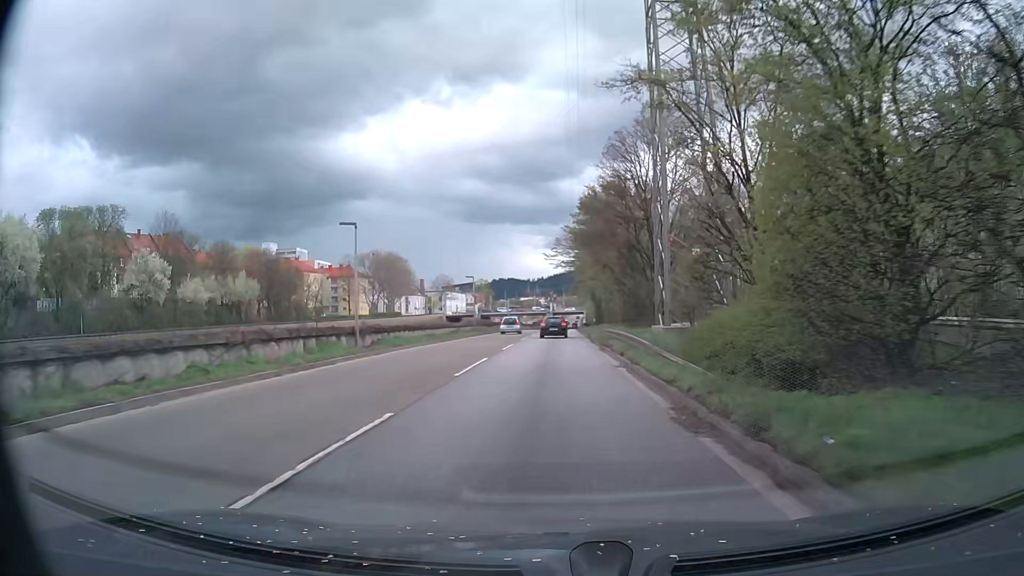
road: trunk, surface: asphalt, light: Day
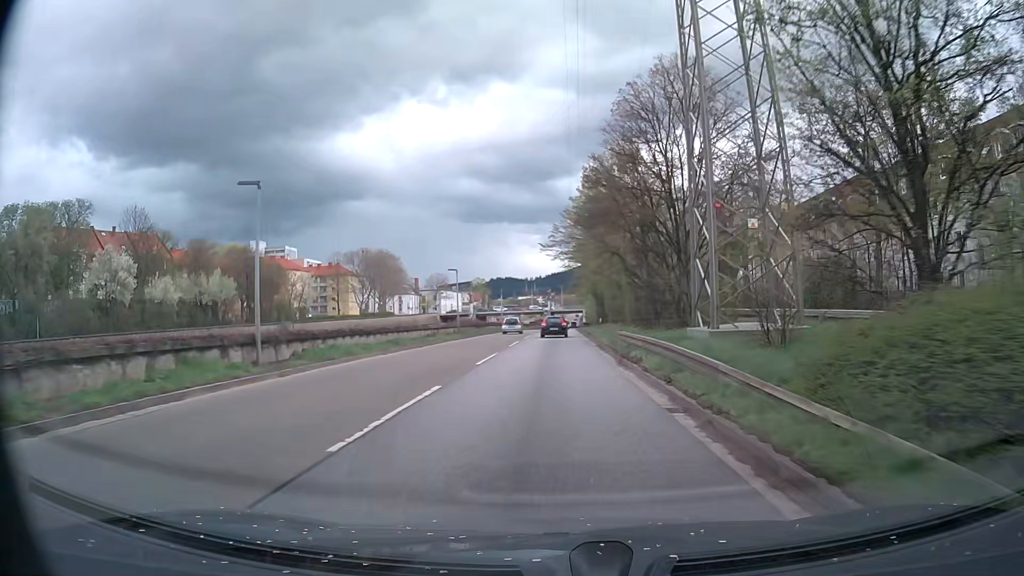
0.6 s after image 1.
(0.0, +8.4) m; 0°
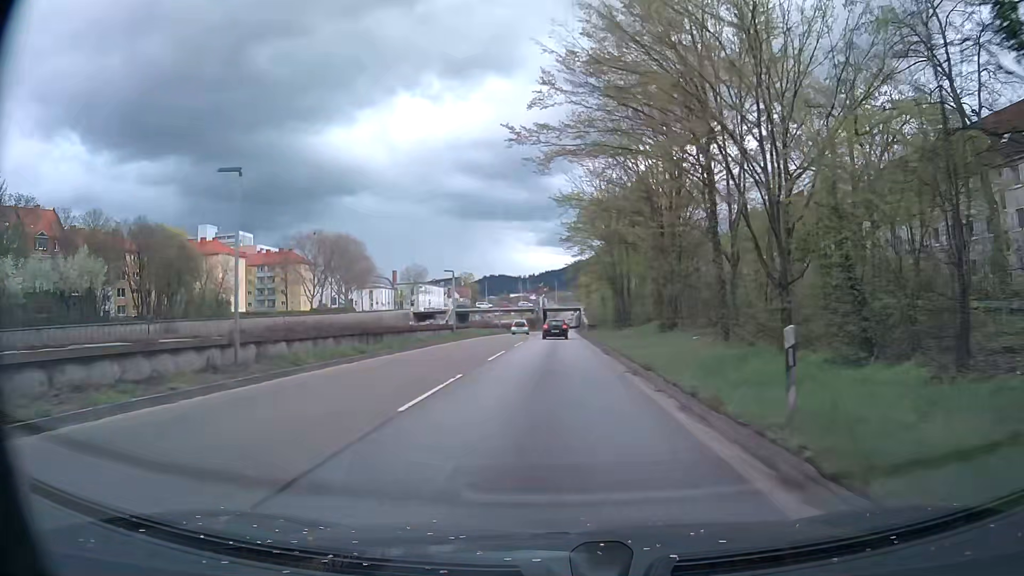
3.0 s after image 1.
(+0.4, +33.3) m; +1°
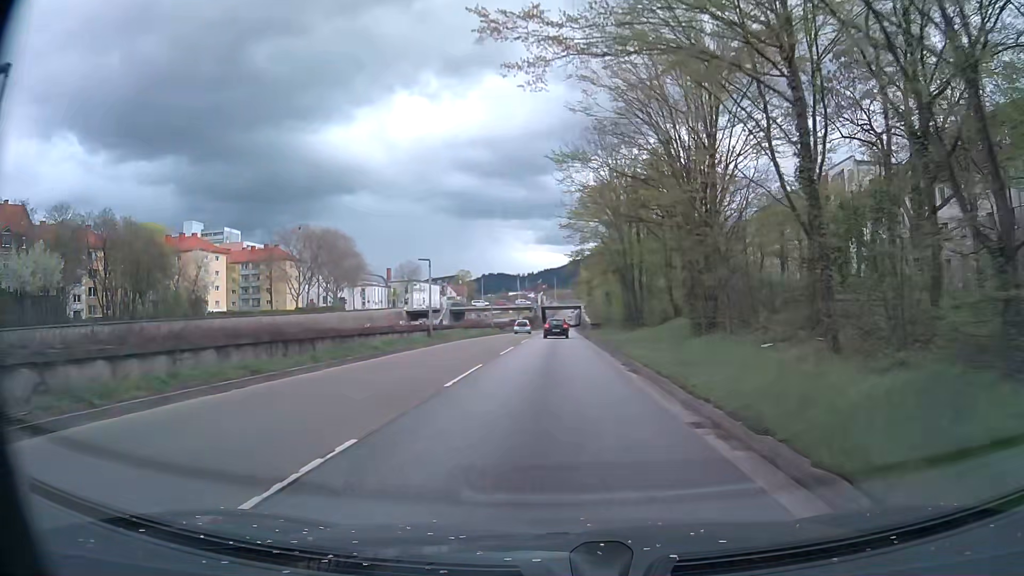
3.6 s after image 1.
(0.0, +8.3) m; 0°
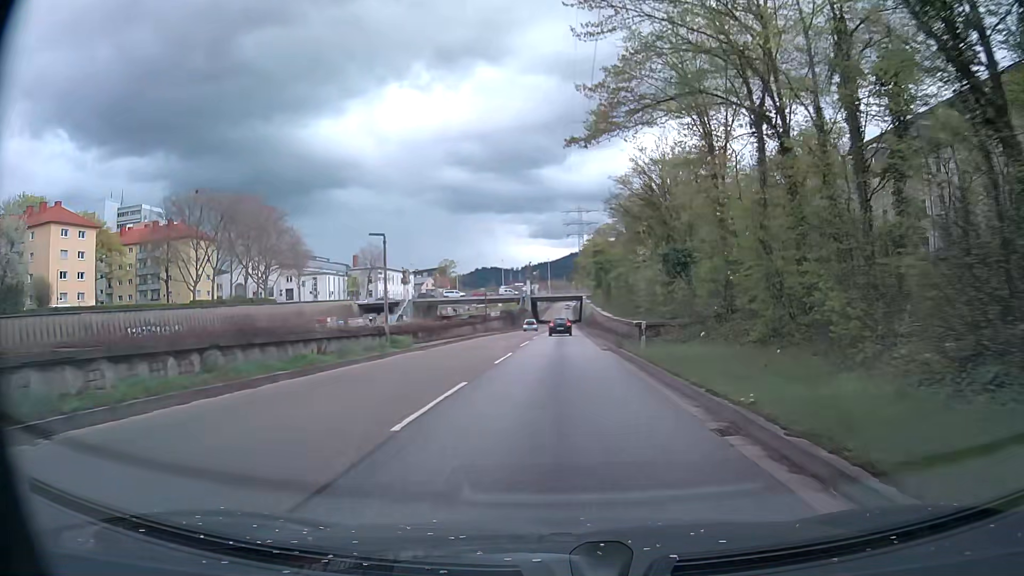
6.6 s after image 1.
(+0.4, +41.3) m; +1°
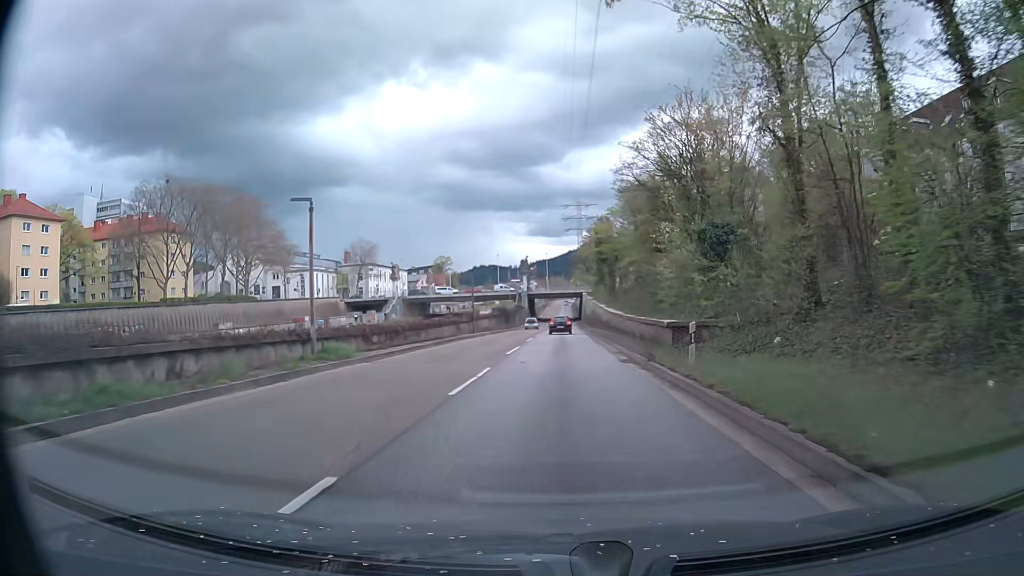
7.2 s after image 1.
(0.0, +8.3) m; 0°
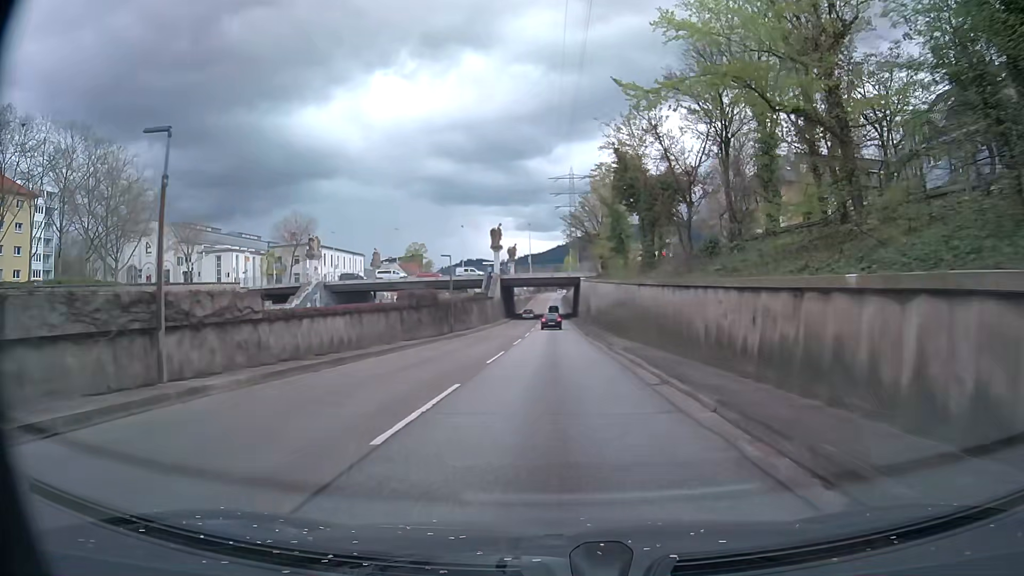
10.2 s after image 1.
(+0.5, +40.8) m; 0°
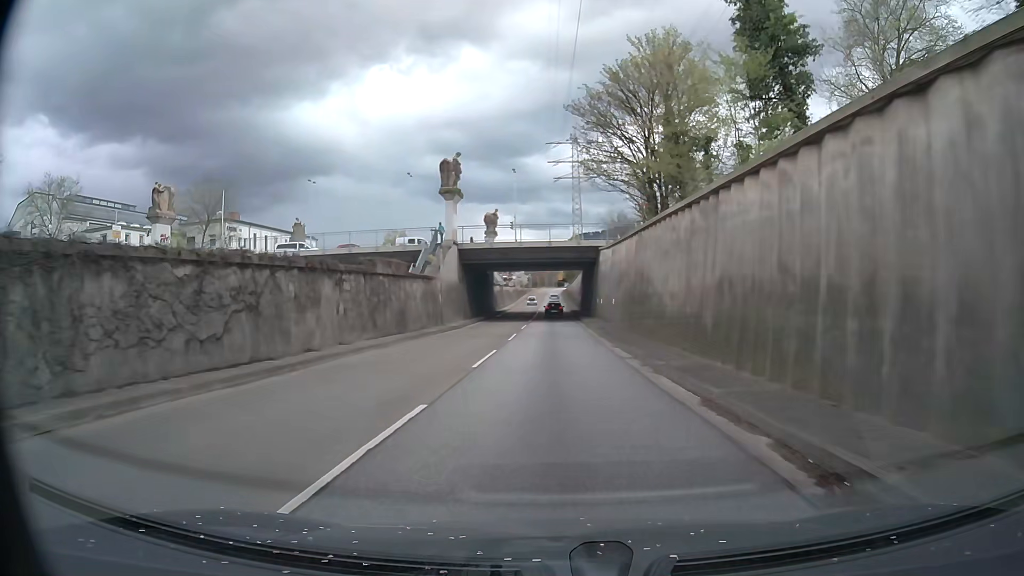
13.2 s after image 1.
(+0.4, +39.7) m; +1°
(0, +10) (0, +20) (0, +30) (0, +40) (0, +50) (0, +60) (-1, +70) (-1, +80) (-1, +90) (-1, +100) m
